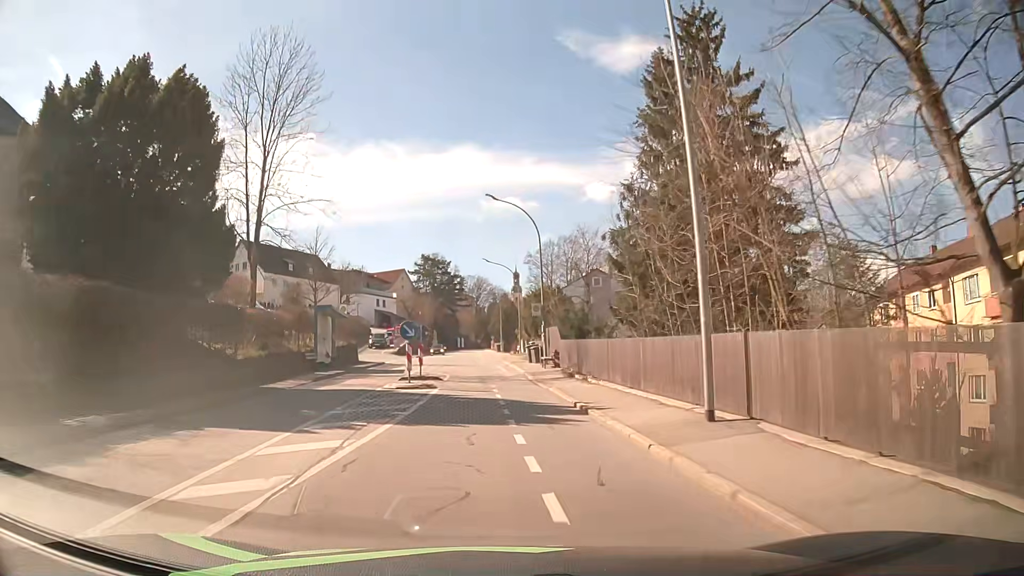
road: tertiary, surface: asphalt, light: Day
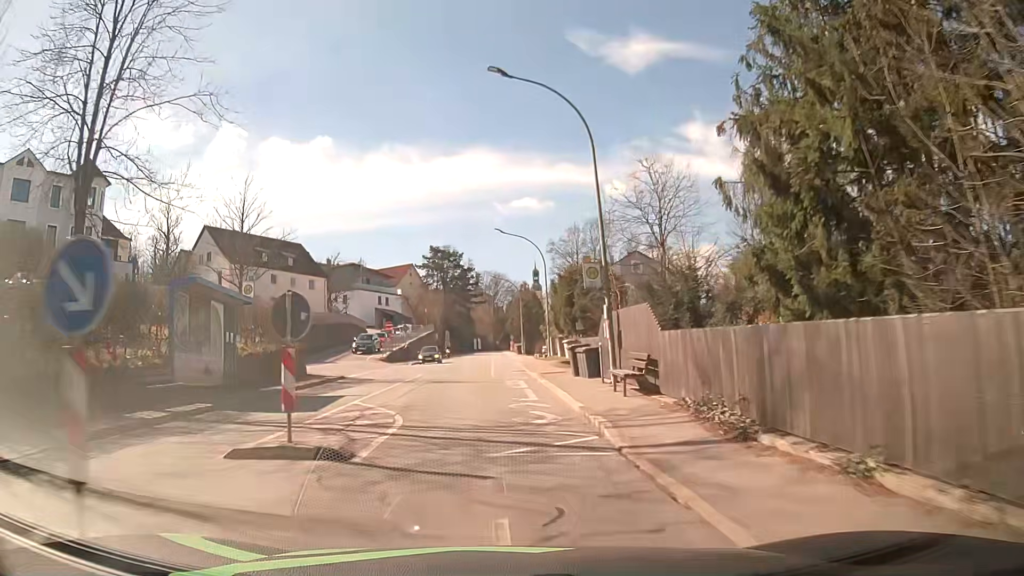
(-0.2, +17.0) m; -2°
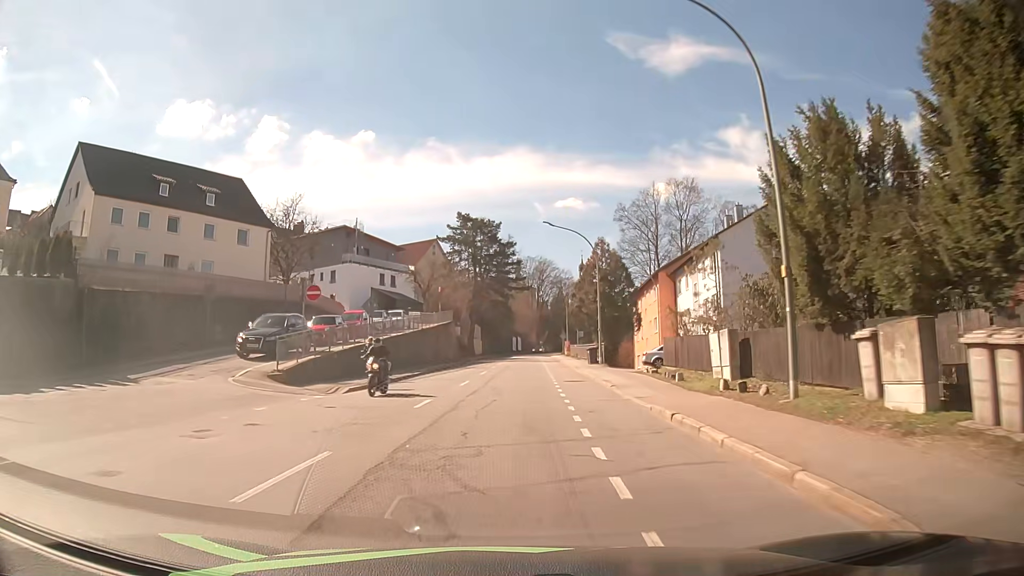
(-1.3, +33.5) m; -4°
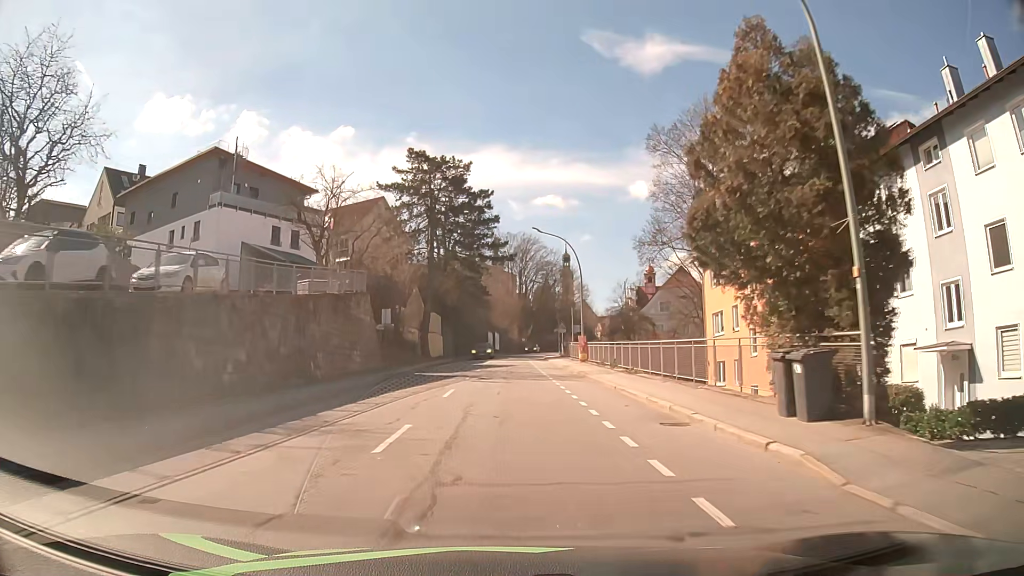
(+0.7, +33.1) m; +3°
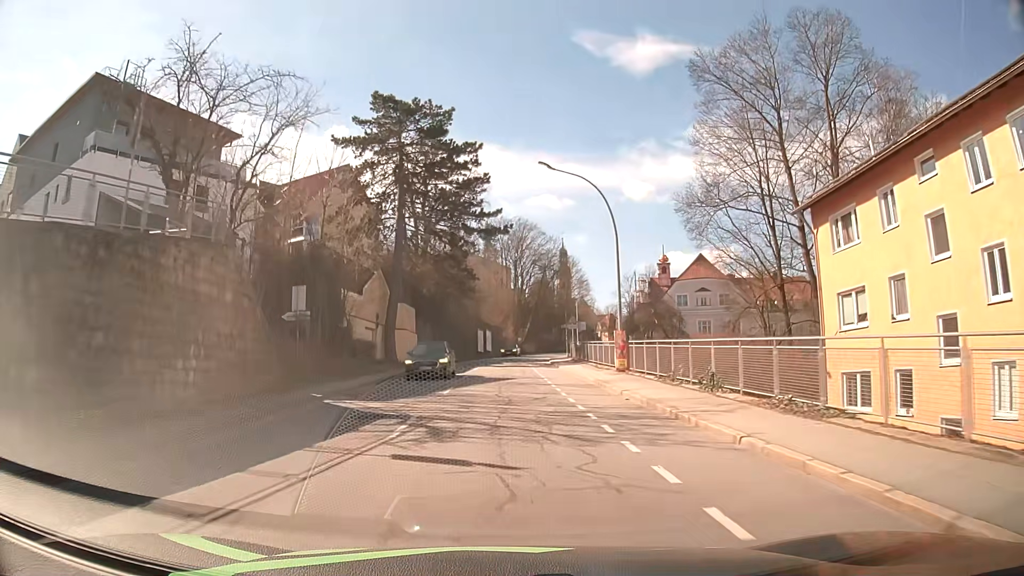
(0.0, +16.5) m; 0°
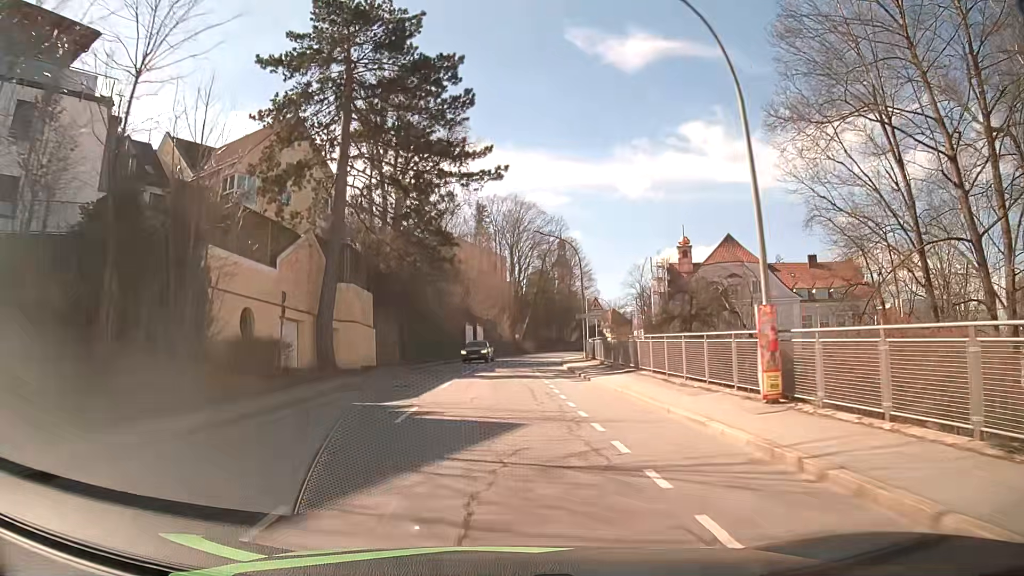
(+0.3, +16.5) m; +1°
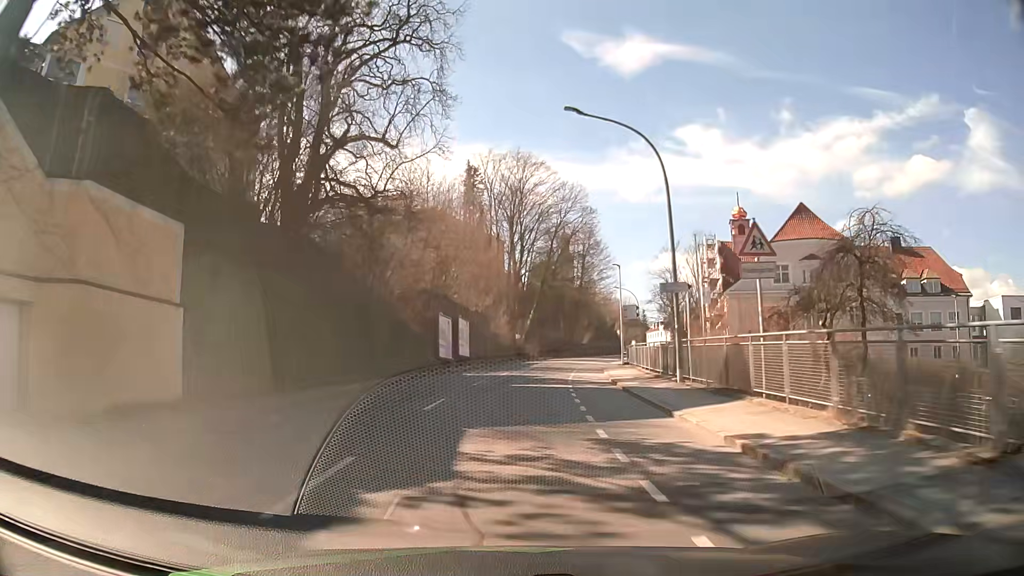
(0.0, +24.6) m; 0°
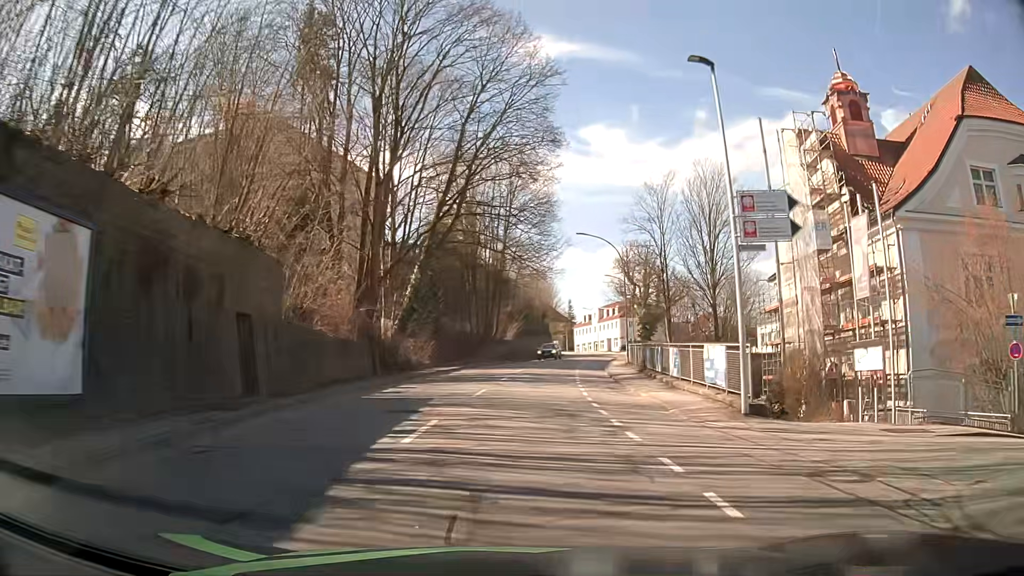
(+2.4, +40.8) m; +8°
(0, +10) (+1, +20) (+2, +30) (+3, +40) (+5, +50) (+6, +60) (+8, +69) (+11, +79) (+13, +89) (+15, +99) m
